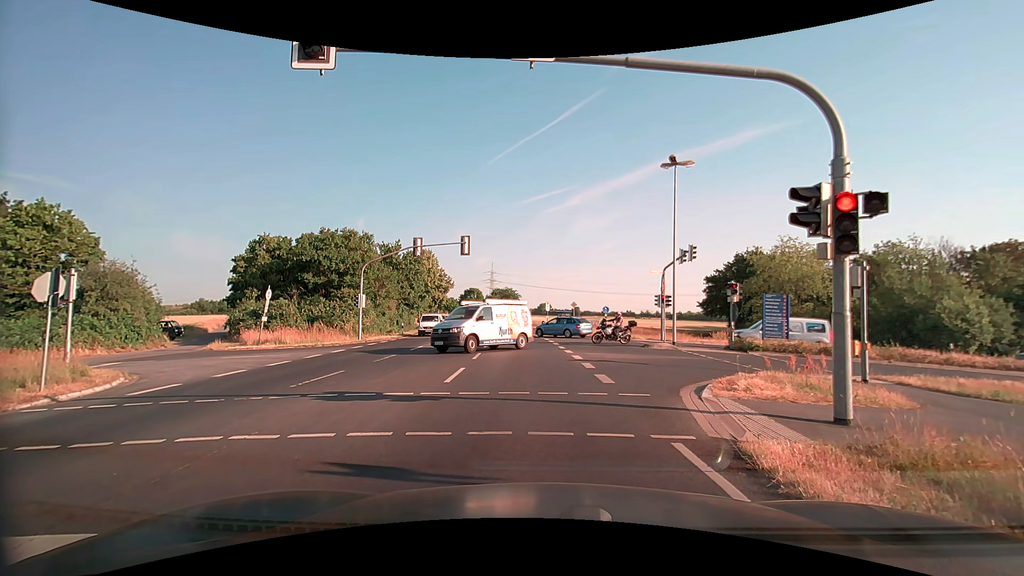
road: secondary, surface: asphalt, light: Day
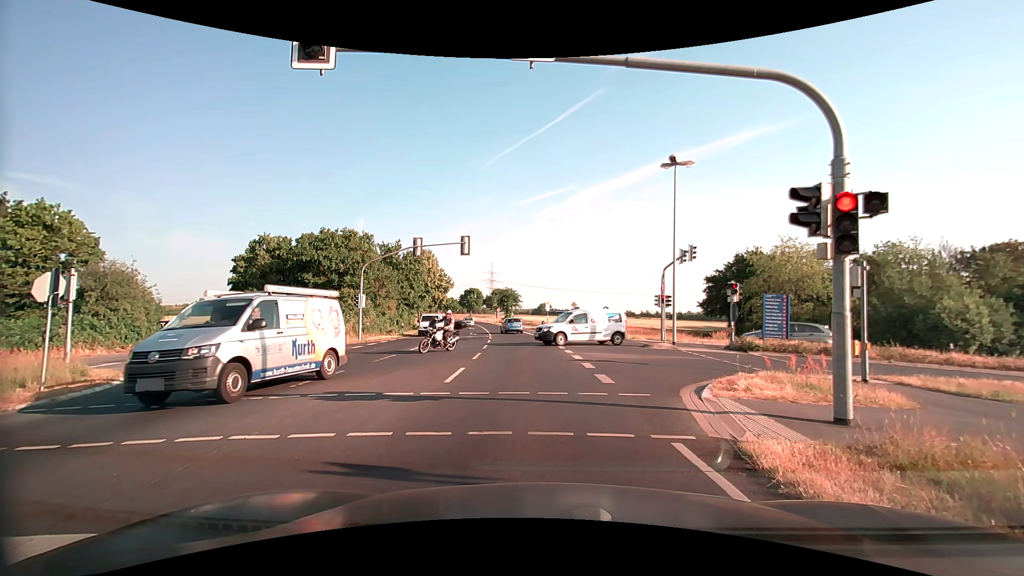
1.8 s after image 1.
(0.0, 0.0) m; 0°
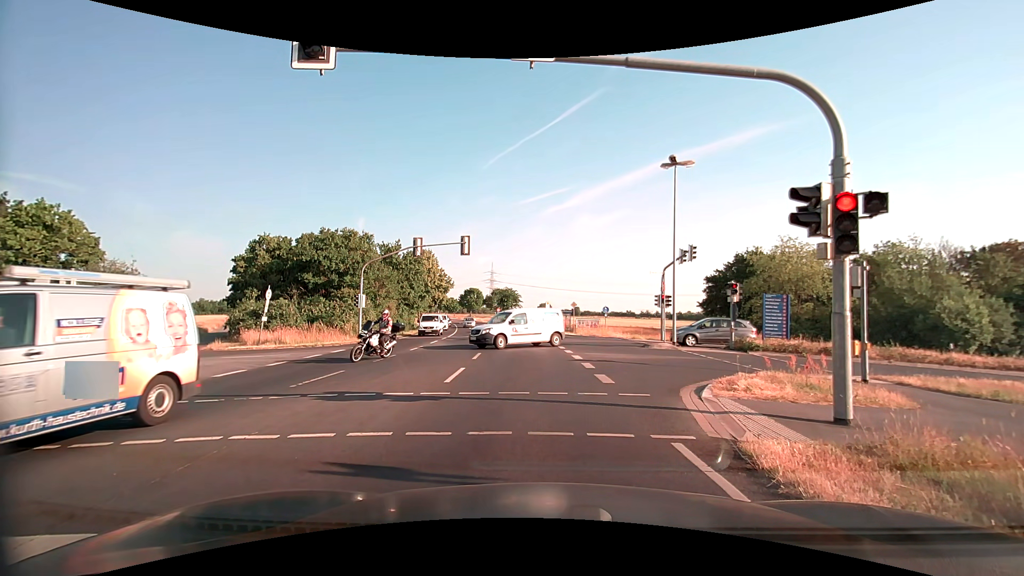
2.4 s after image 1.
(0.0, 0.0) m; 0°
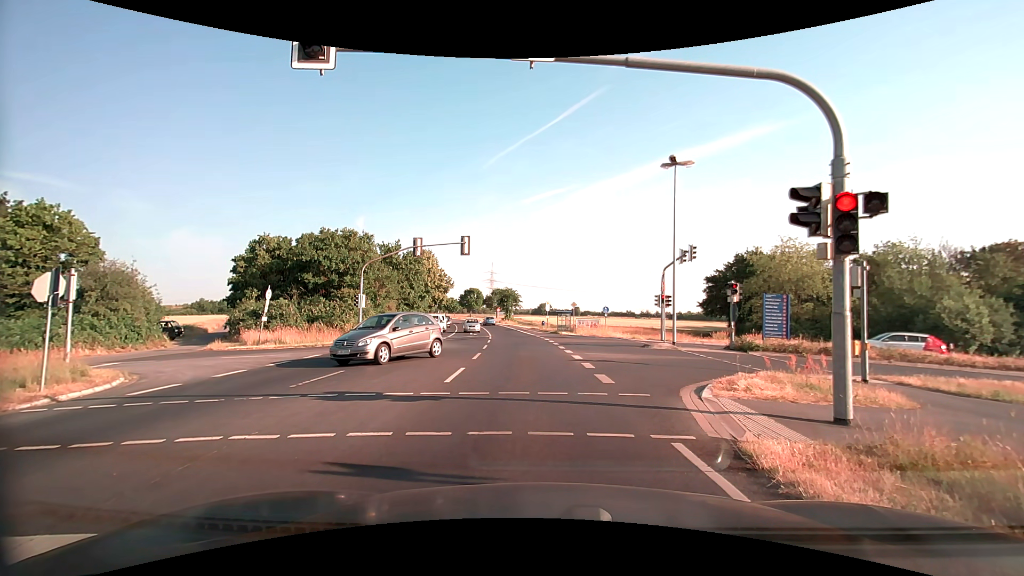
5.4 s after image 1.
(0.0, 0.0) m; 0°
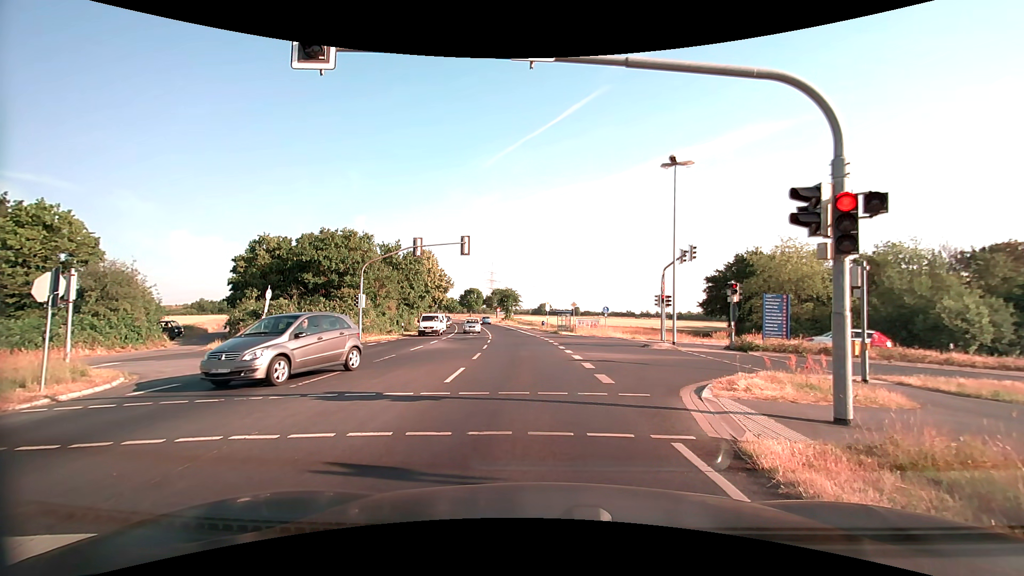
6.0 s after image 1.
(0.0, 0.0) m; 0°
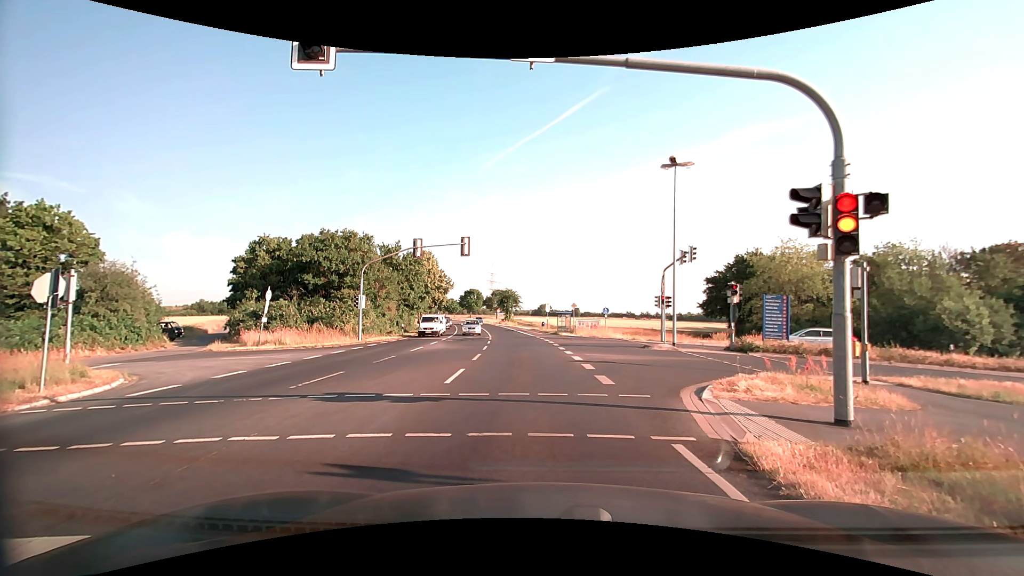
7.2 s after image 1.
(0.0, 0.0) m; 0°
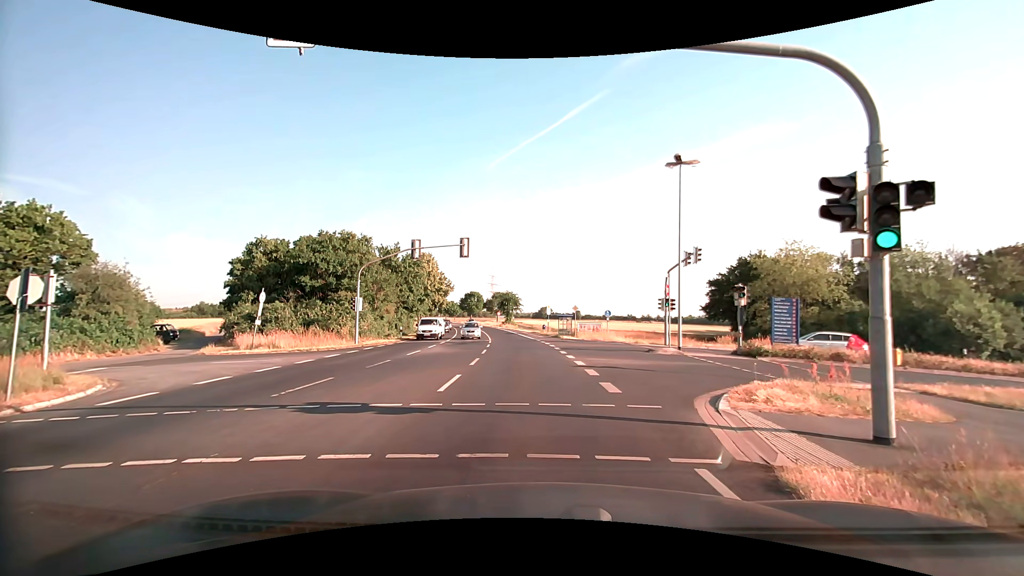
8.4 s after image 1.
(0.0, +0.9) m; 0°
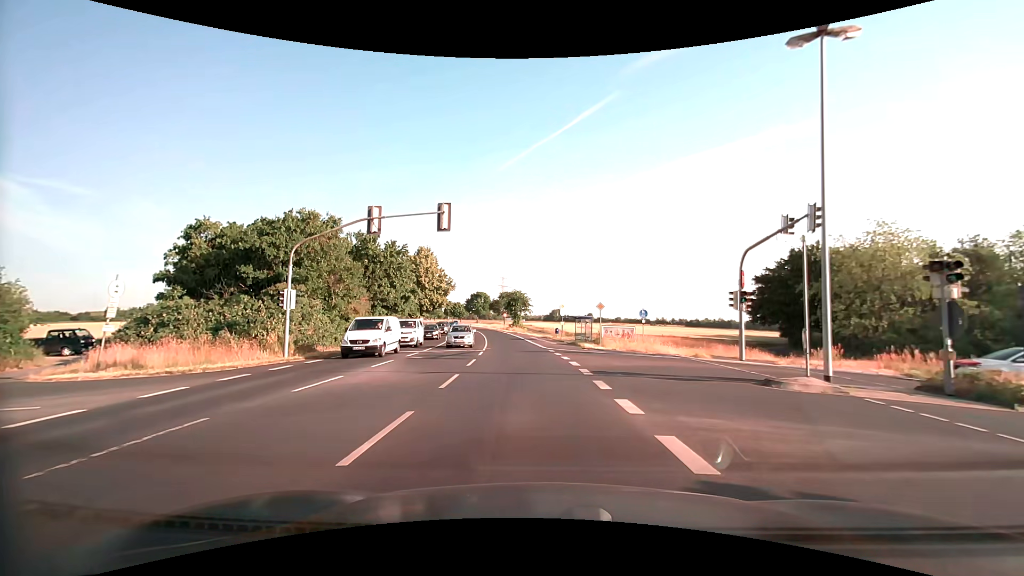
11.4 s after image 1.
(-0.1, +11.5) m; -1°
(0, +10) (-1, +20) (-1, +30) (-2, +40) (-4, +50) (-5, +60) (-7, +70) (-8, +79) (-10, +89) (-12, +99) m
